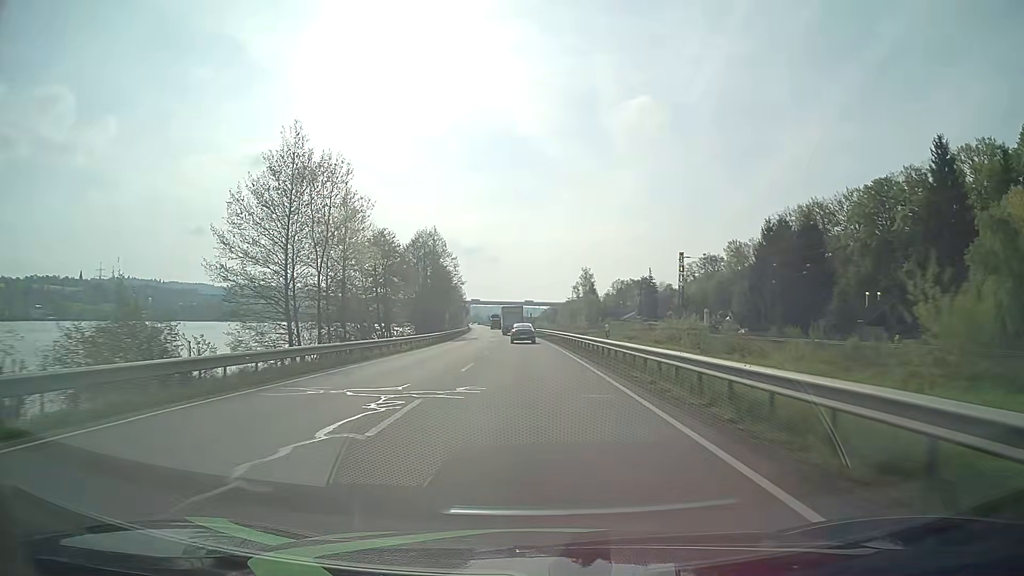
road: primary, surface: asphalt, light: Day
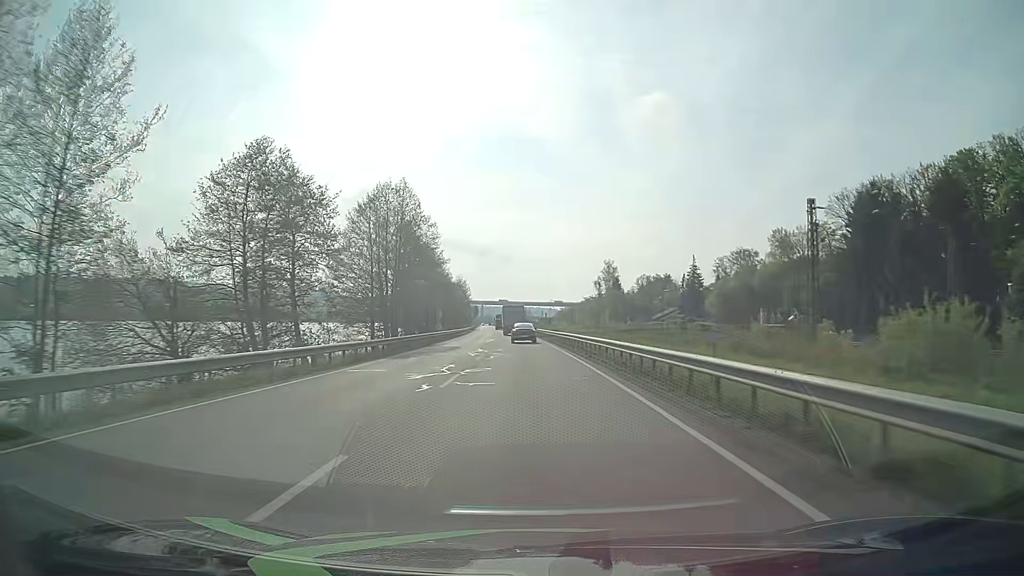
(-0.3, +29.2) m; -1°
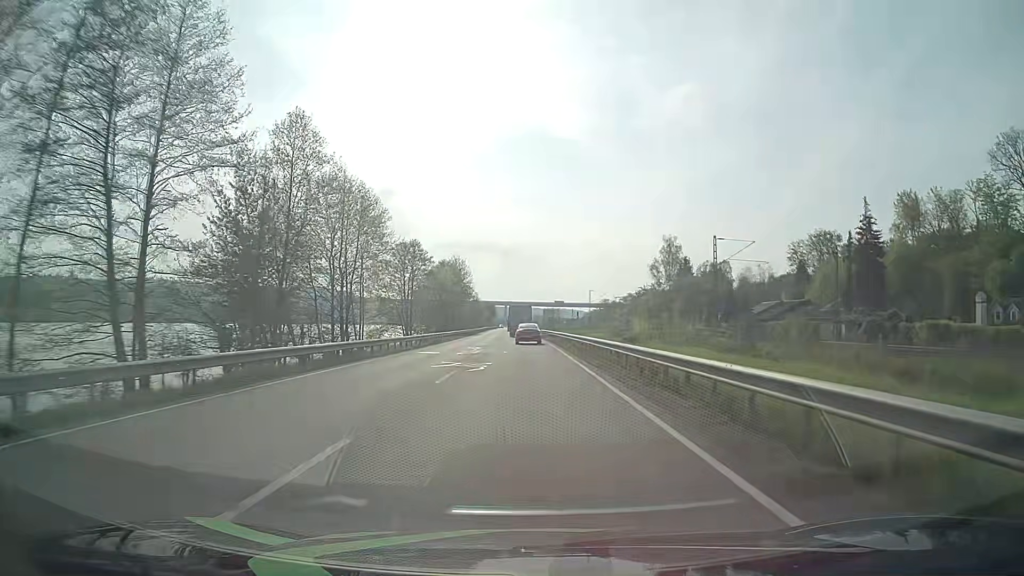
(-1.2, +58.9) m; -2°
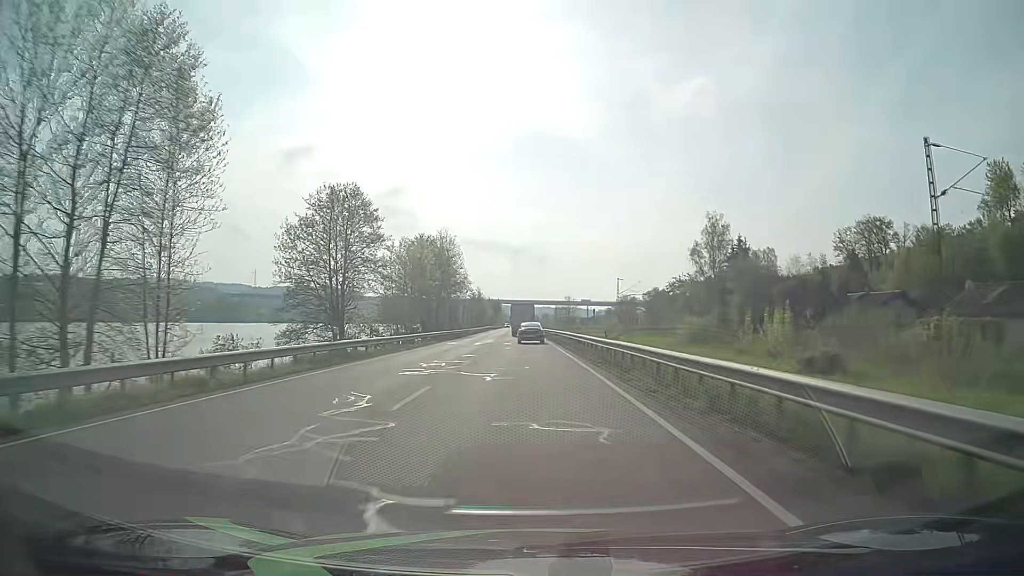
(-0.2, +29.3) m; -1°
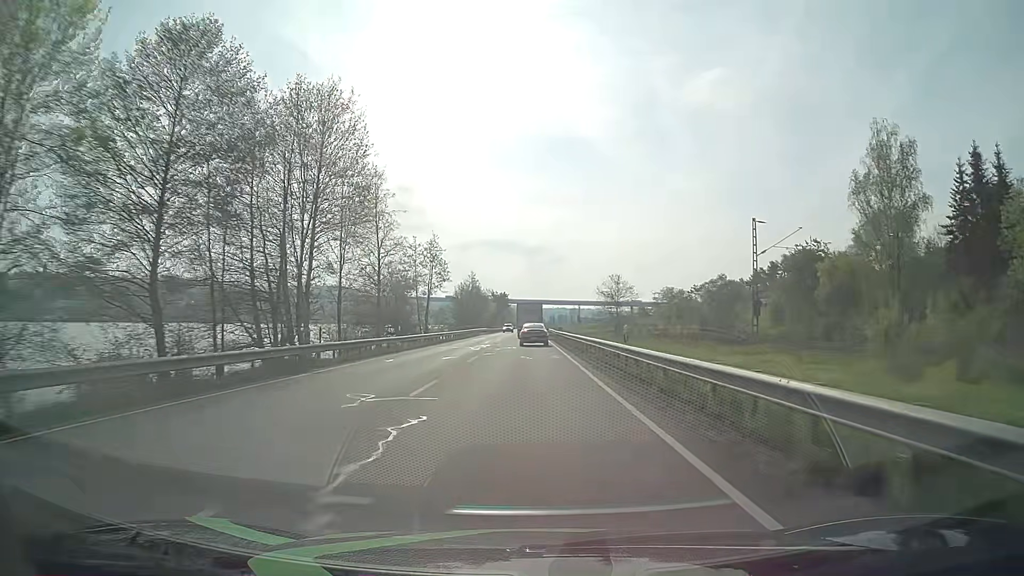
(-0.5, +57.6) m; -1°
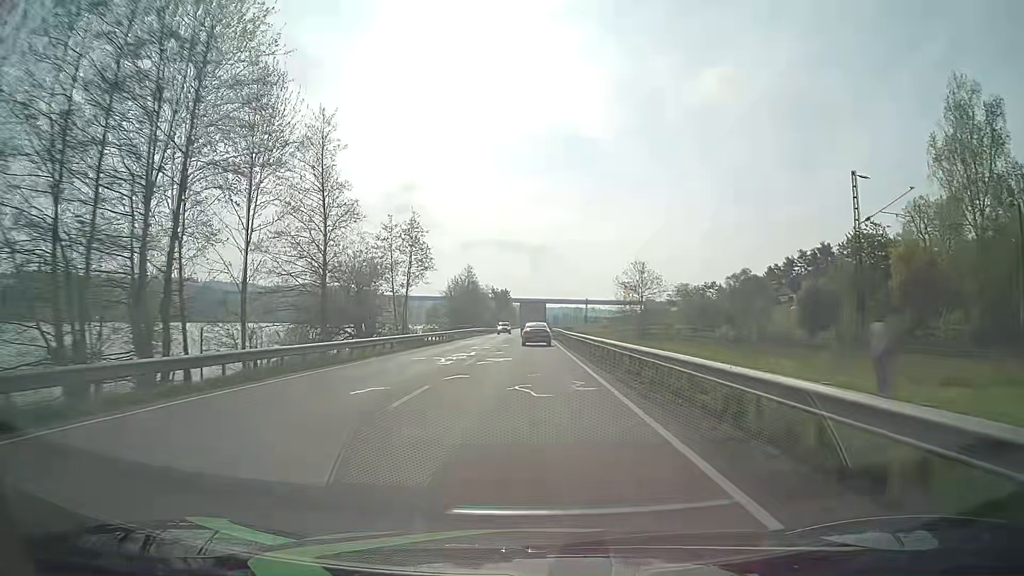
(0.0, +14.1) m; -1°
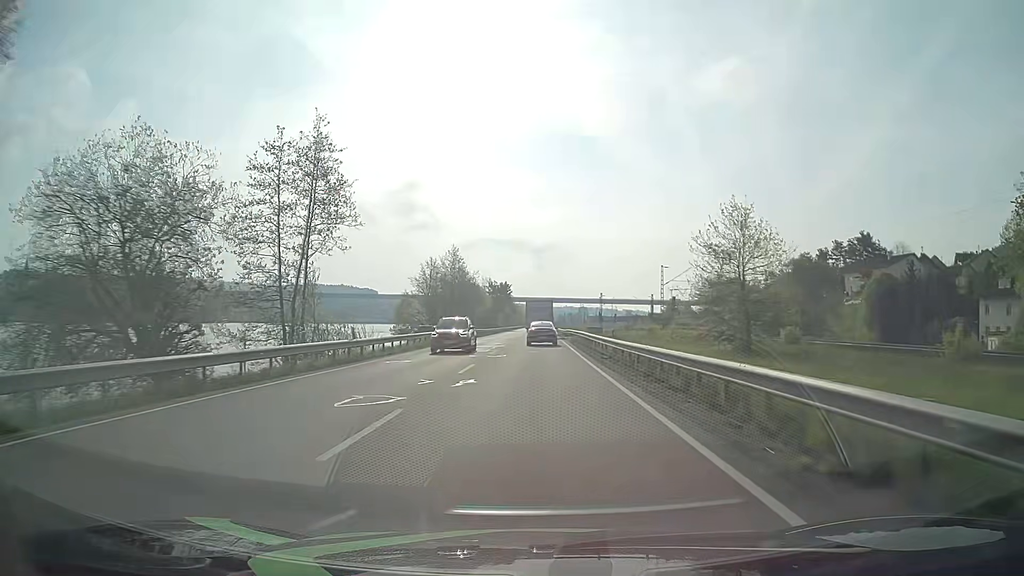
(0.0, +27.8) m; 0°
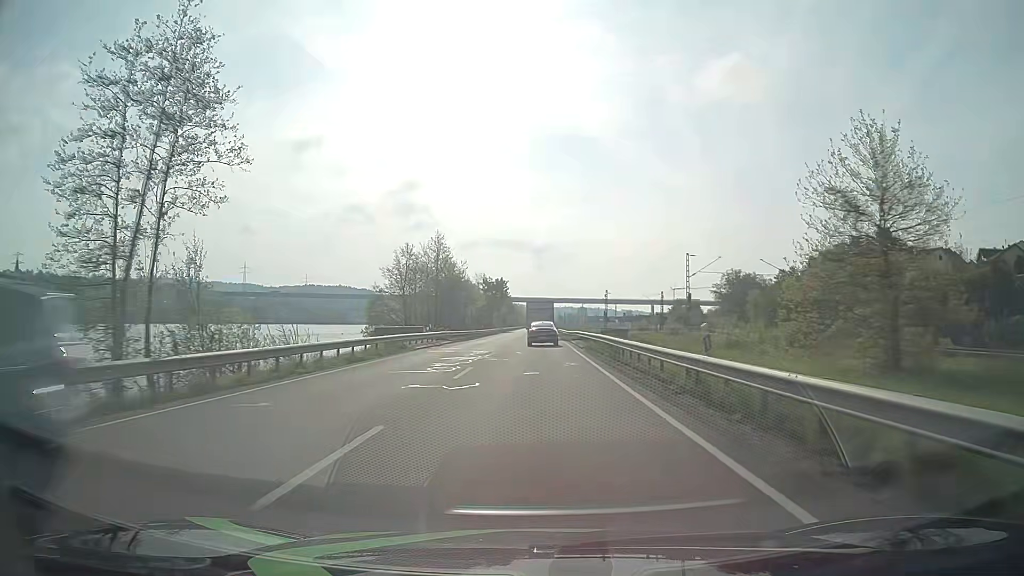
(0.0, +13.7) m; 0°
(0, +10) (0, +20) (0, +30) (0, +40) (0, +50) (0, +60) (0, +70) (+1, +80) (+1, +90) (+1, +100) m
